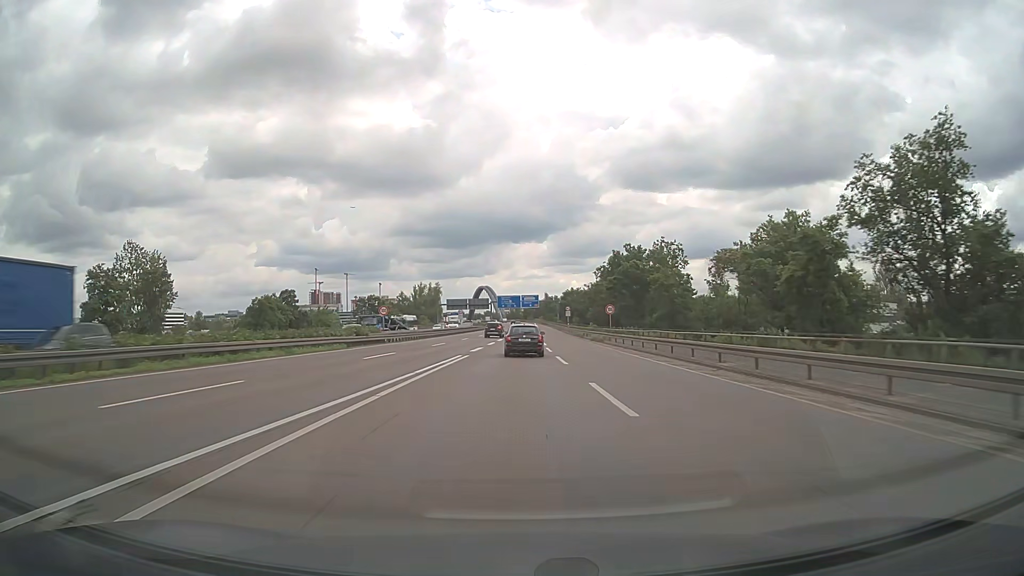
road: motorway_link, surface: asphalt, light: Day
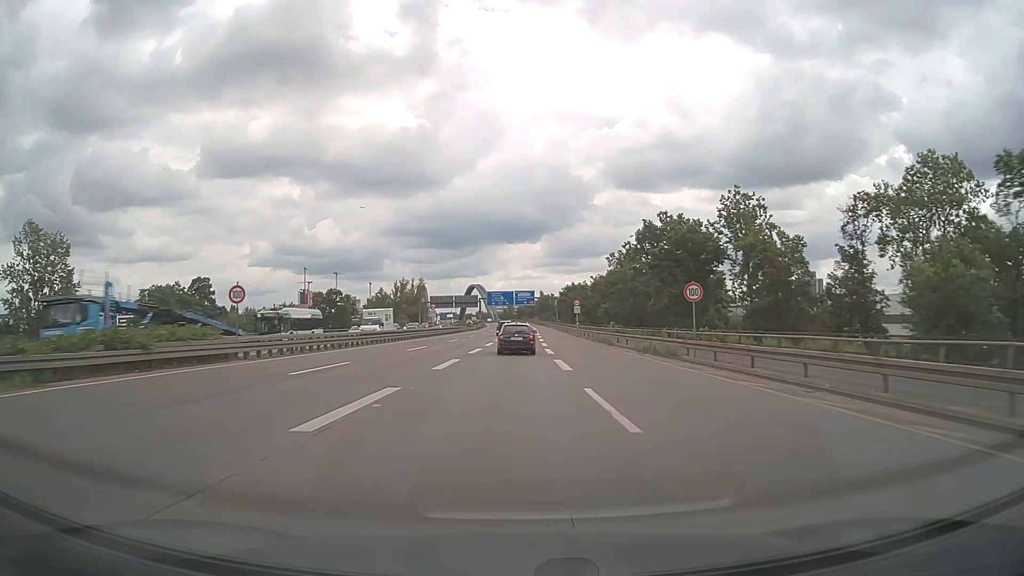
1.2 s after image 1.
(+0.2, +28.2) m; +1°
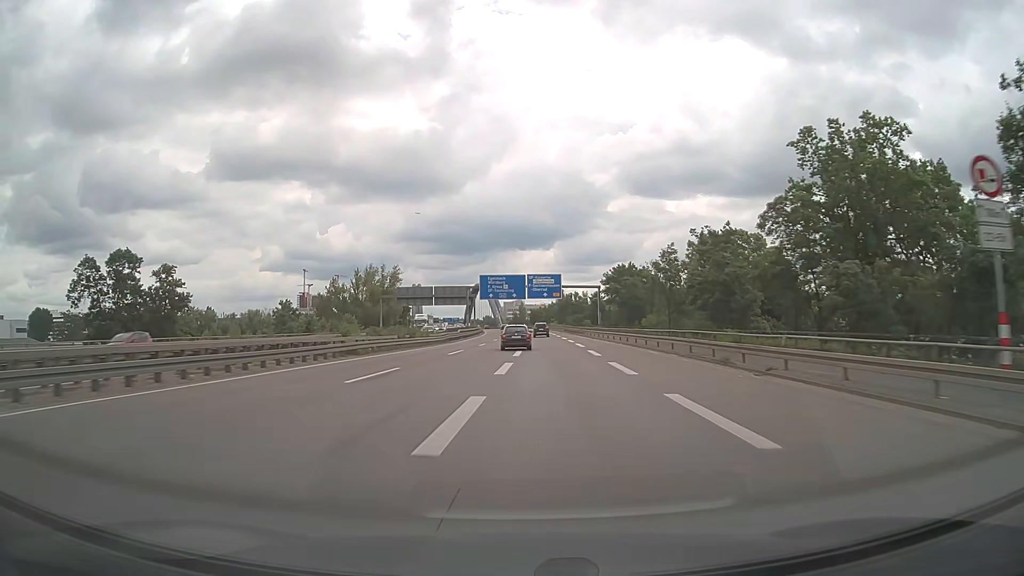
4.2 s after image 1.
(-0.3, +73.8) m; -1°
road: motorway
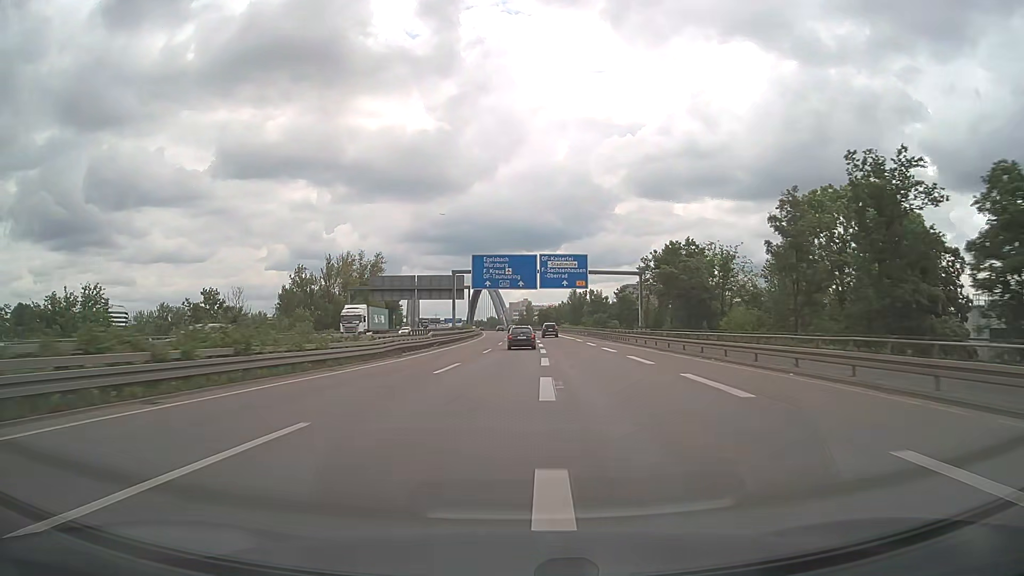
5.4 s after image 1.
(-0.2, +31.0) m; -1°
(0, +10) (0, +20) (0, +30) (0, +40) (0, +50) (0, +60) (0, +70) (+1, +80) (+1, +90) (+1, +100) m
